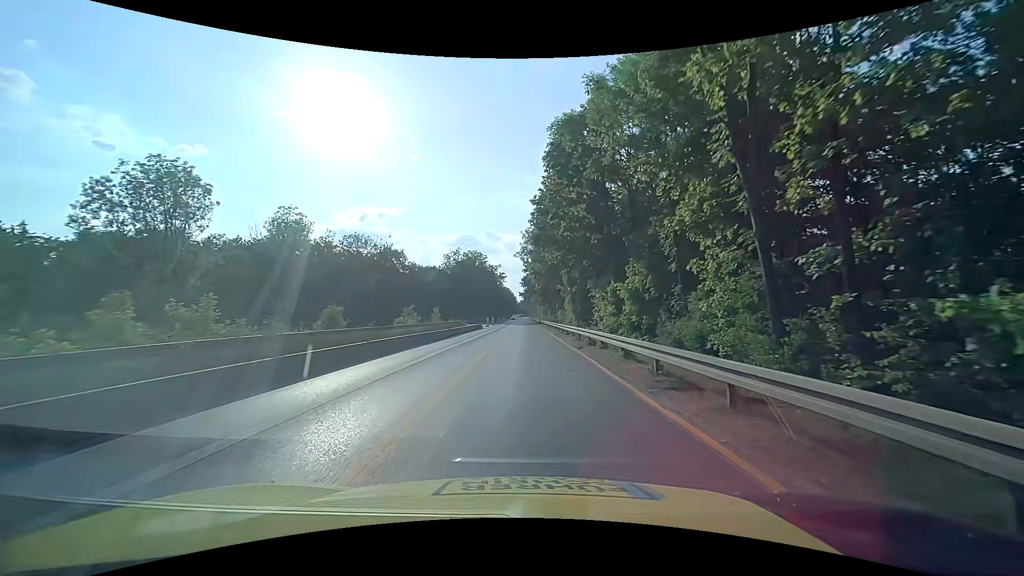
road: trunk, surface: asphalt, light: Day
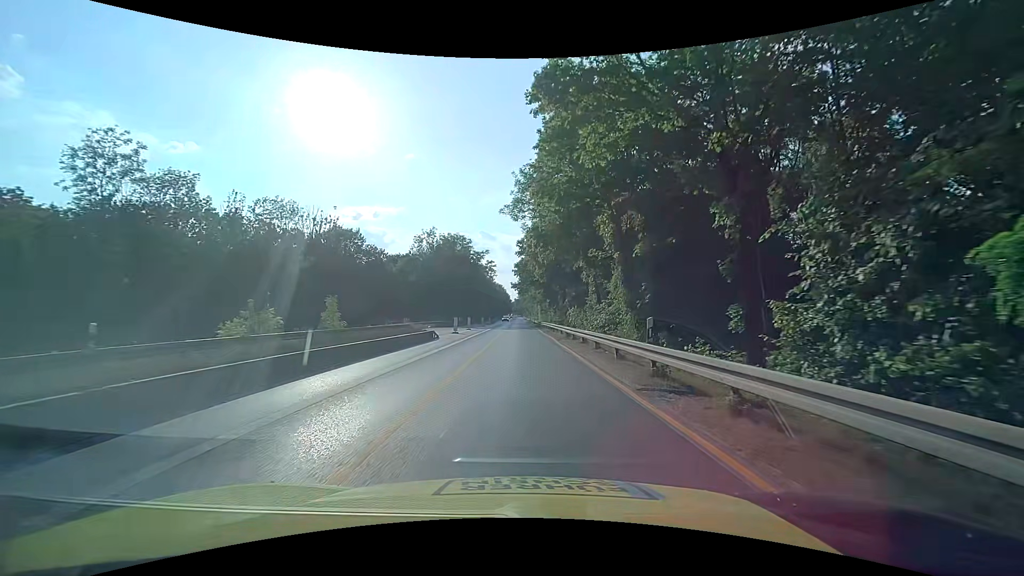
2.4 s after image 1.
(+0.2, +28.6) m; +1°
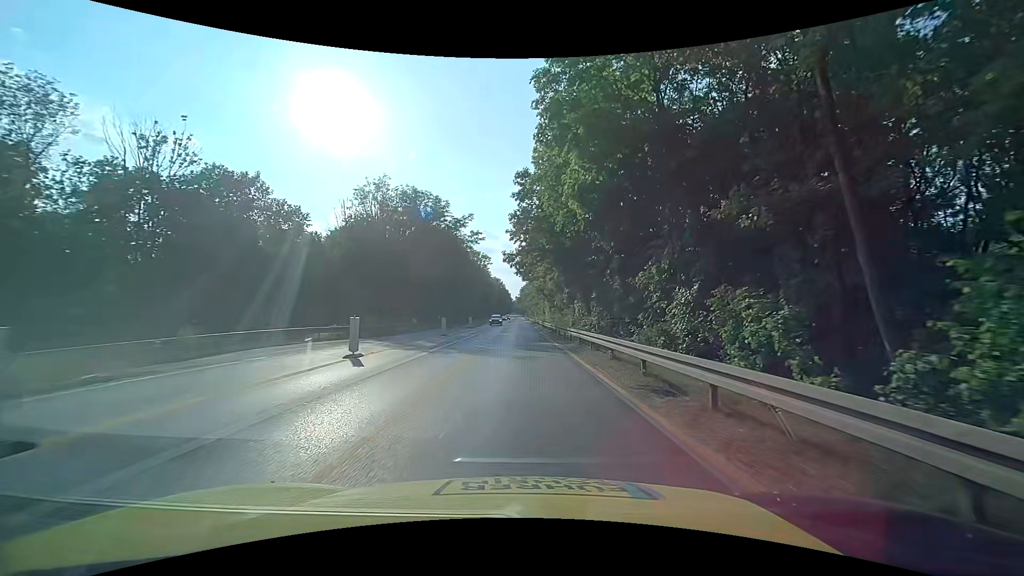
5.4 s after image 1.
(-0.1, +35.8) m; +1°
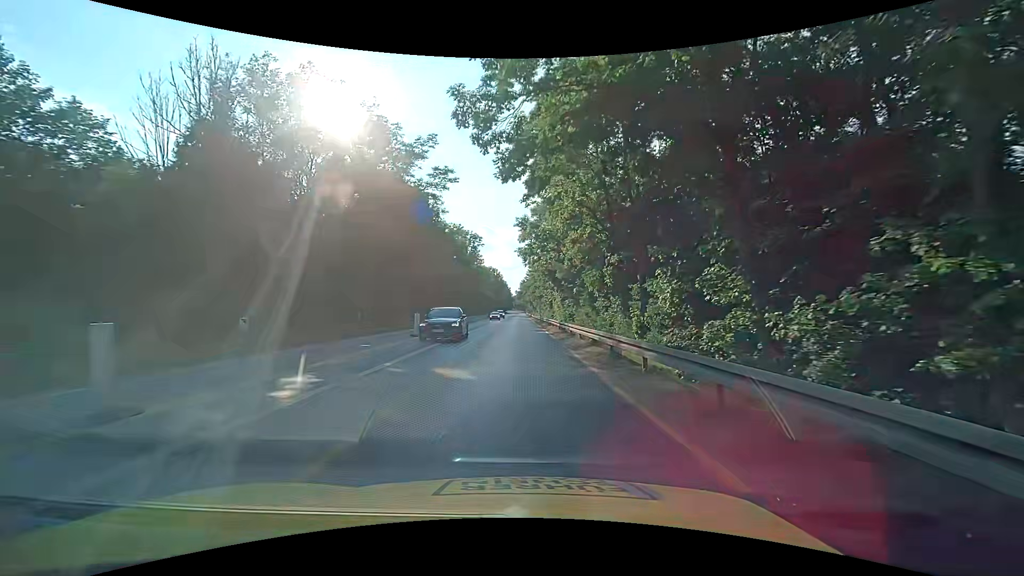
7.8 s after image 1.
(-0.3, +28.7) m; -1°
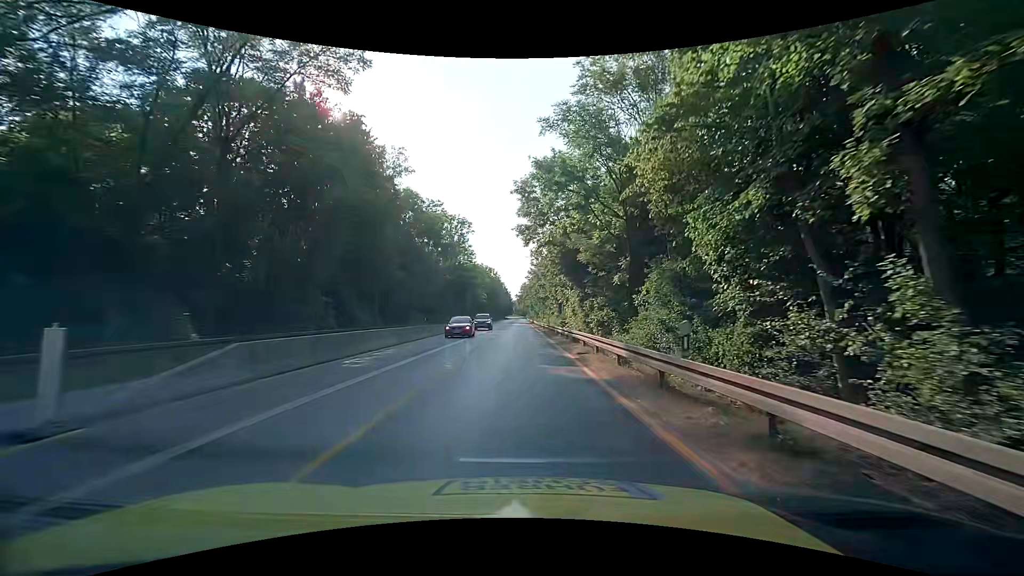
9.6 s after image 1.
(0.0, +21.5) m; 0°
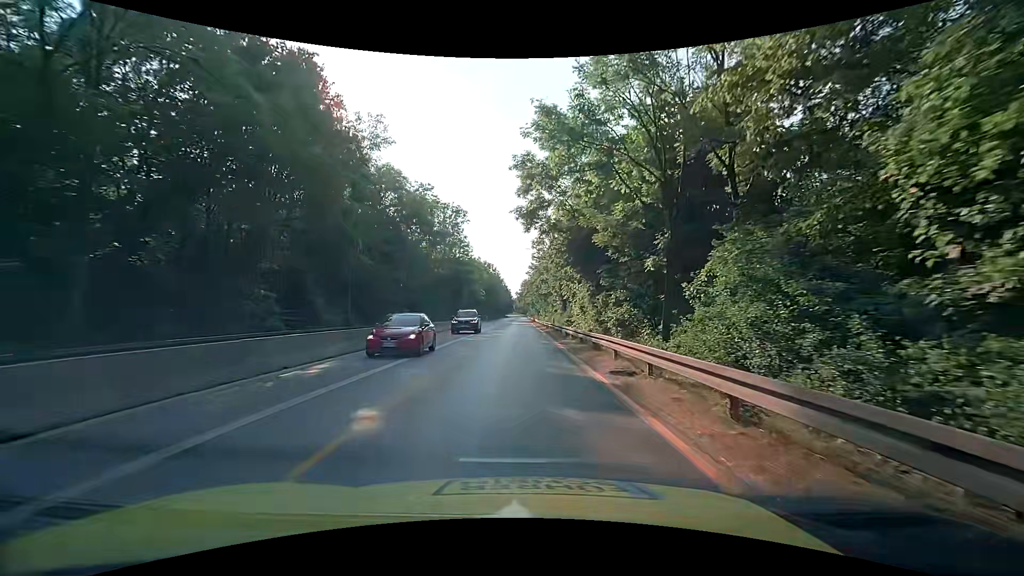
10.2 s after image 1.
(0.0, +7.2) m; 0°
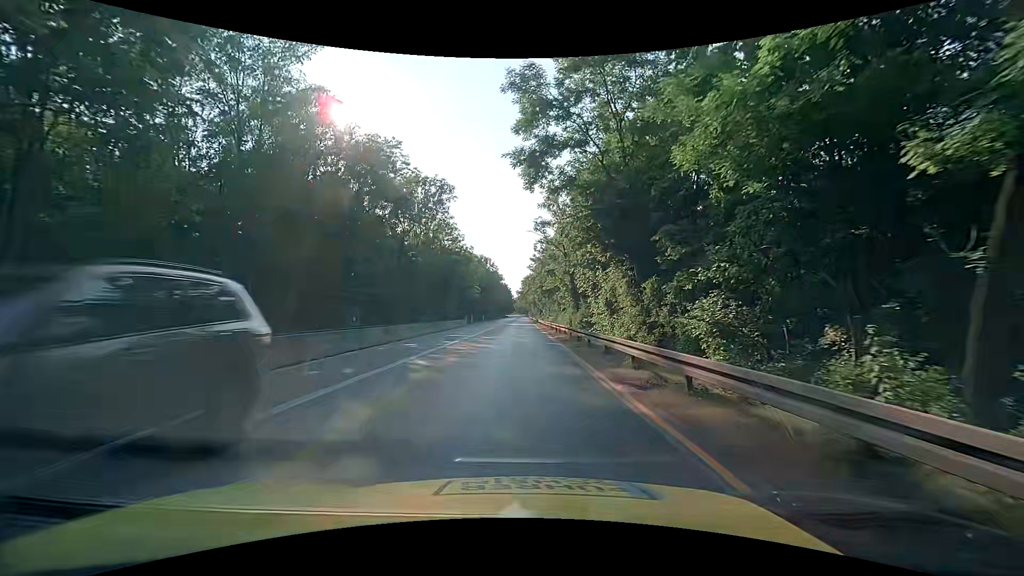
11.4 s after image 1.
(0.0, +14.3) m; 0°
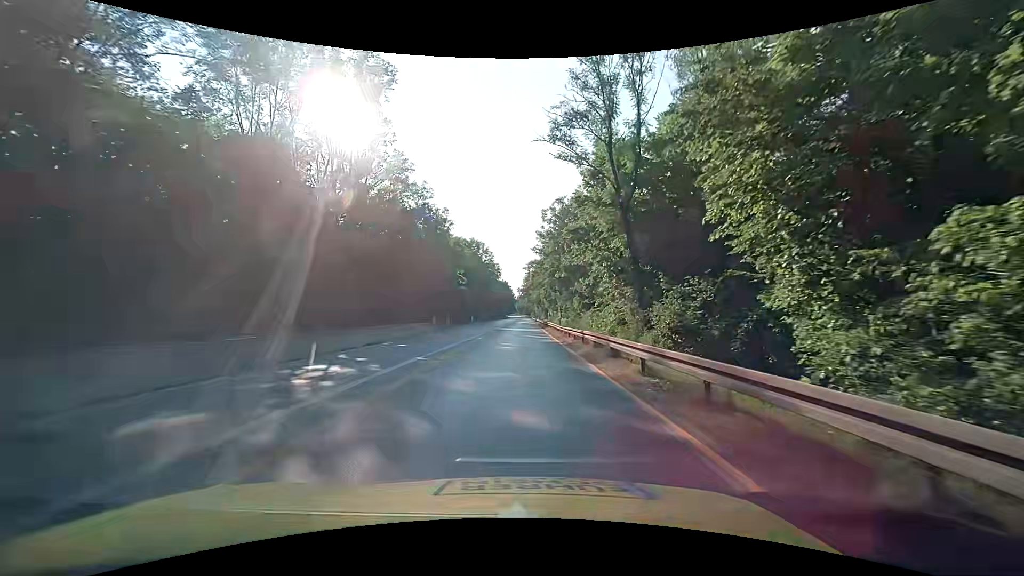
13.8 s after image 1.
(-0.1, +28.6) m; -1°
